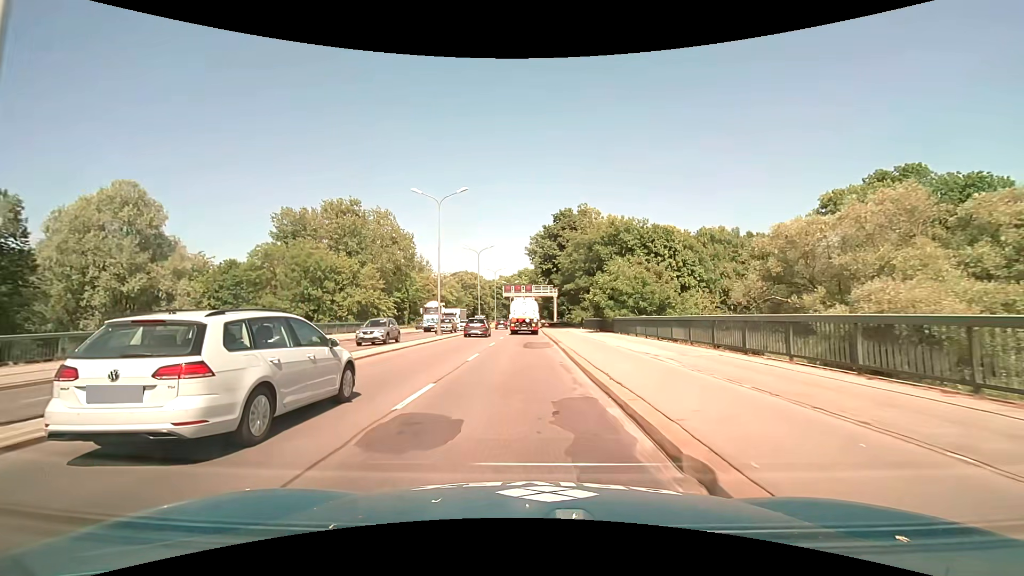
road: trunk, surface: asphalt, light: Day
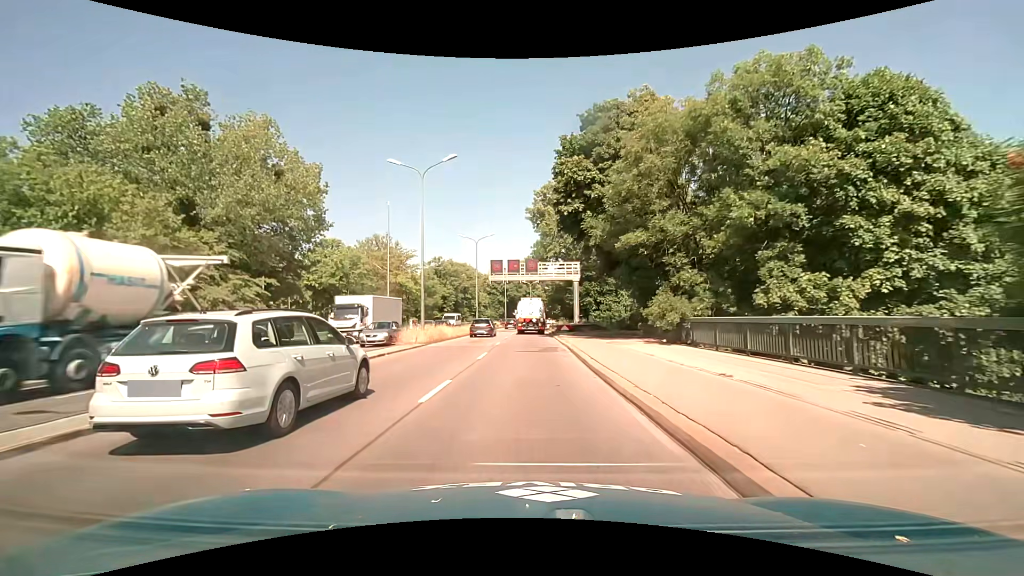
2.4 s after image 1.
(-0.3, +35.3) m; -1°
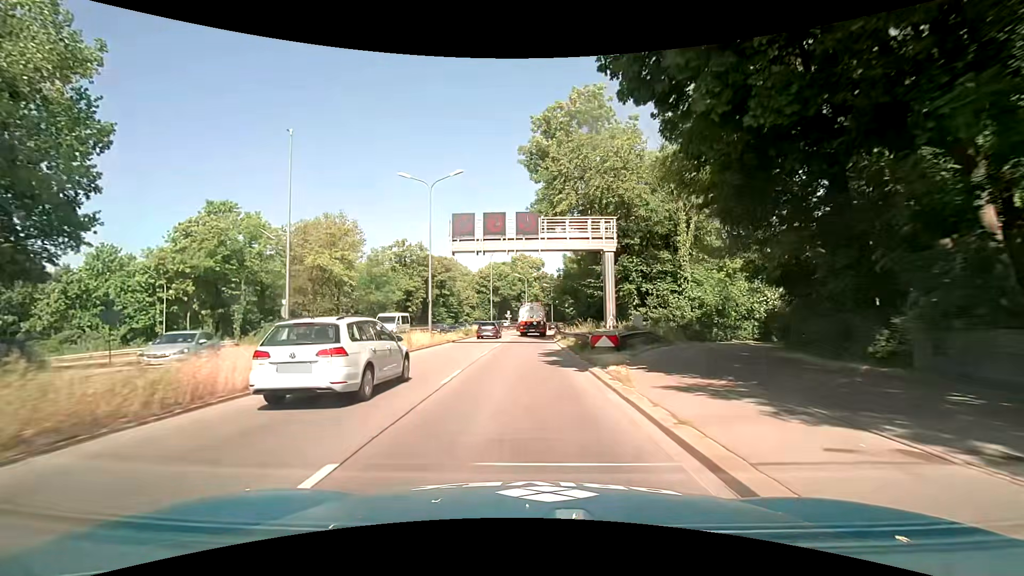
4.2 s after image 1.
(+0.2, +24.1) m; +1°
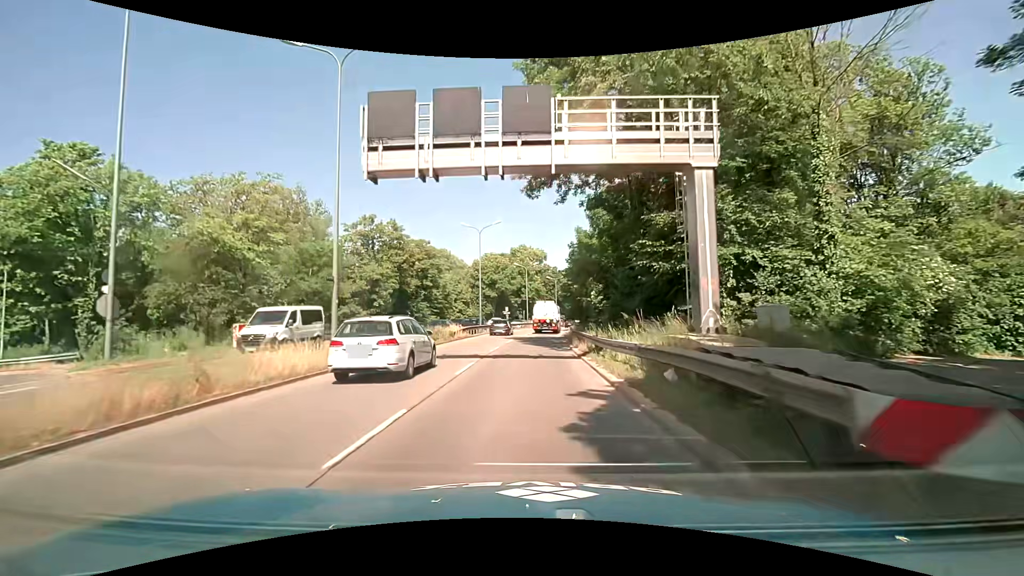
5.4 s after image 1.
(-0.1, +15.2) m; 0°
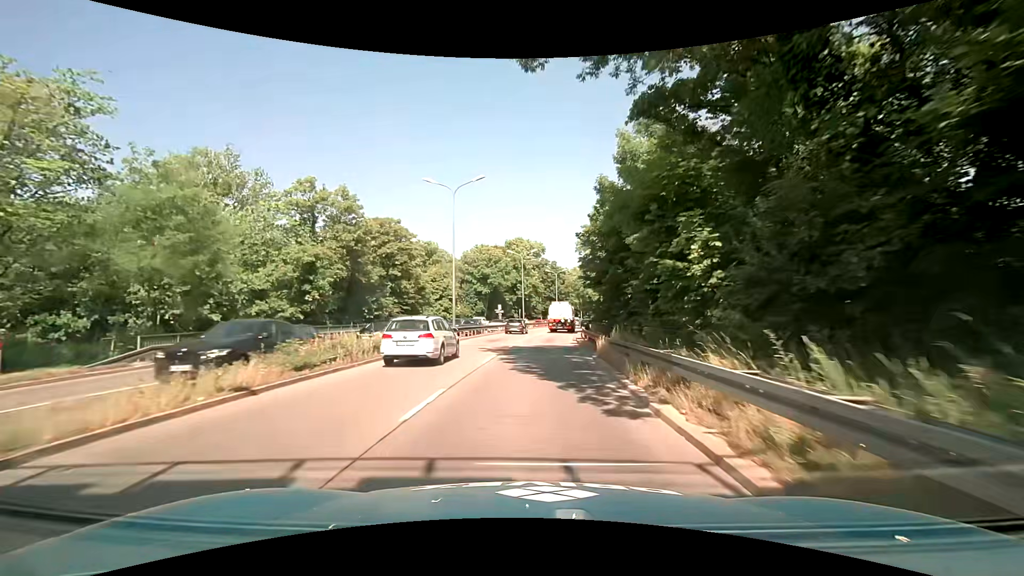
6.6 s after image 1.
(0.0, +14.9) m; 0°
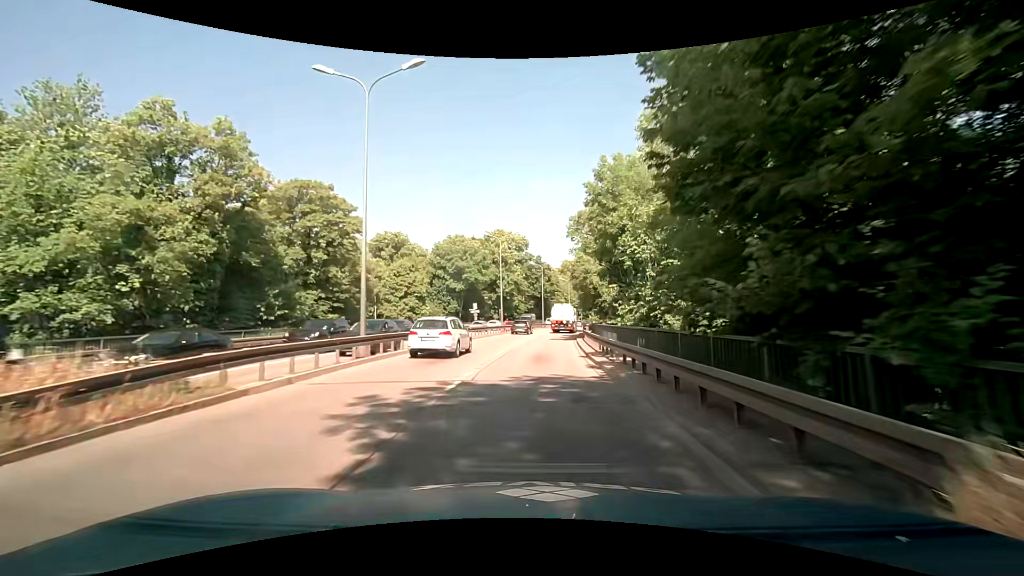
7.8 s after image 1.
(+0.2, +14.9) m; +2°
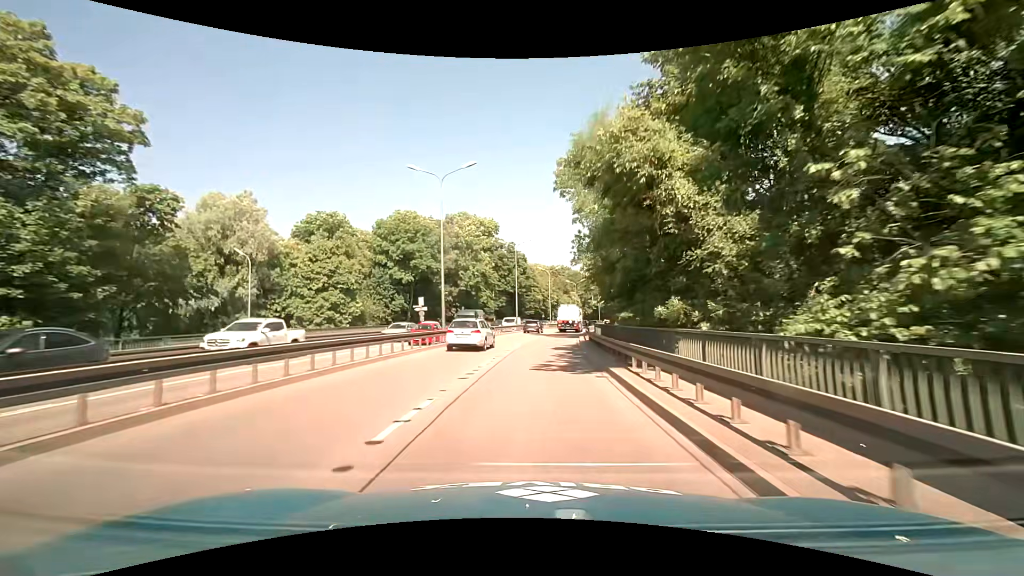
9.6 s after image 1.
(+0.6, +22.9) m; +3°
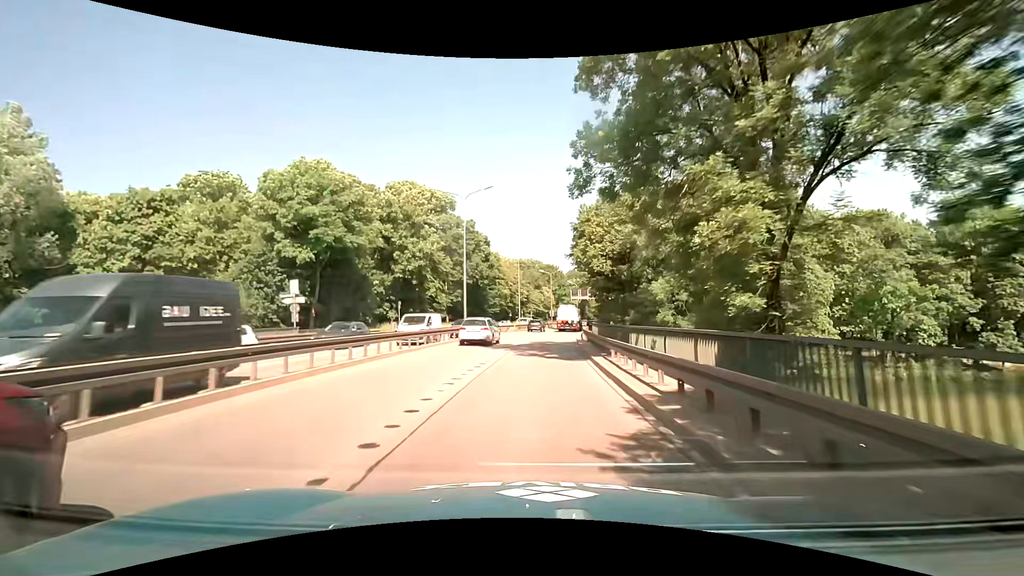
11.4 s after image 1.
(+0.9, +23.7) m; +4°
(0, +10) (0, +20) (+1, +30) (+2, +40) (+3, +50) (+4, +60) (+6, +70) (+7, +80) (+9, +89) (+12, +99) m
